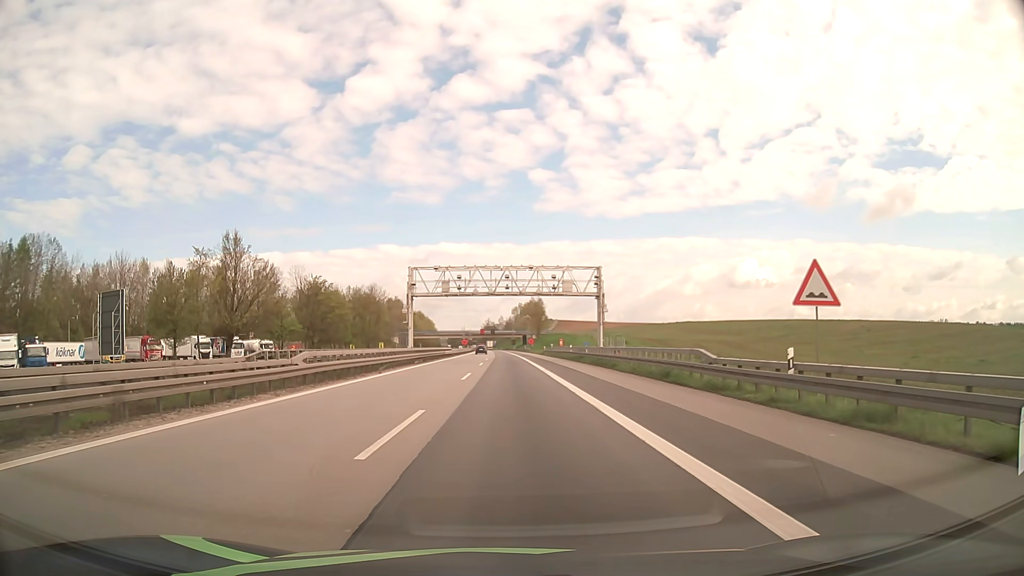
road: motorway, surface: asphalt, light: Day
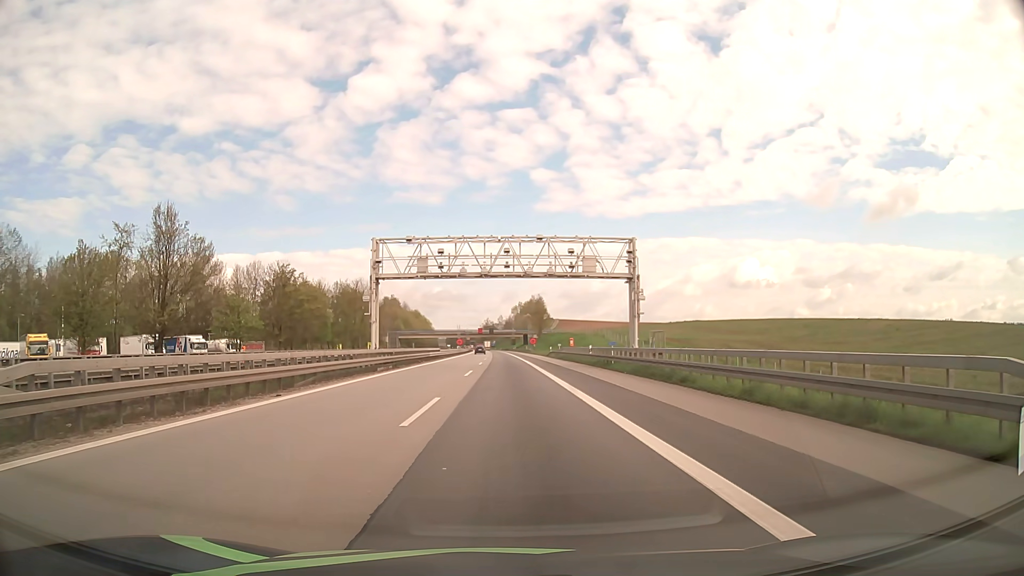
(0.0, +14.8) m; 0°
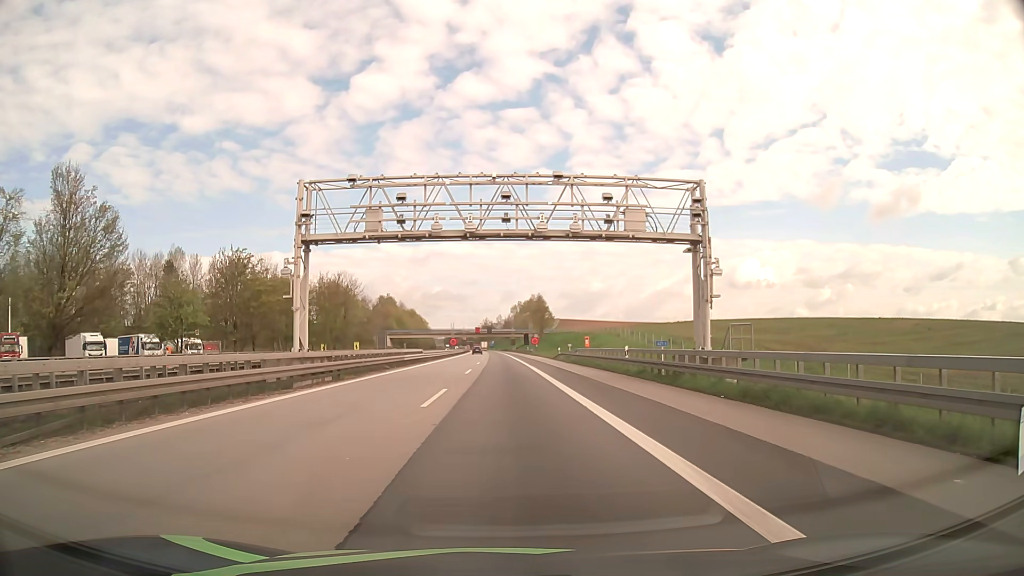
(0.0, +14.6) m; 0°
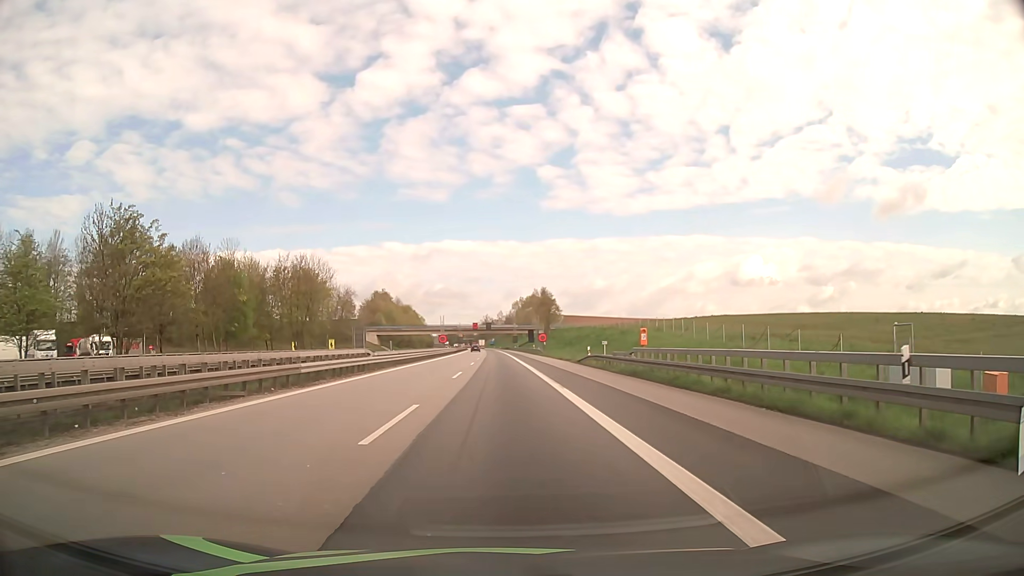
(0.0, +23.8) m; 0°
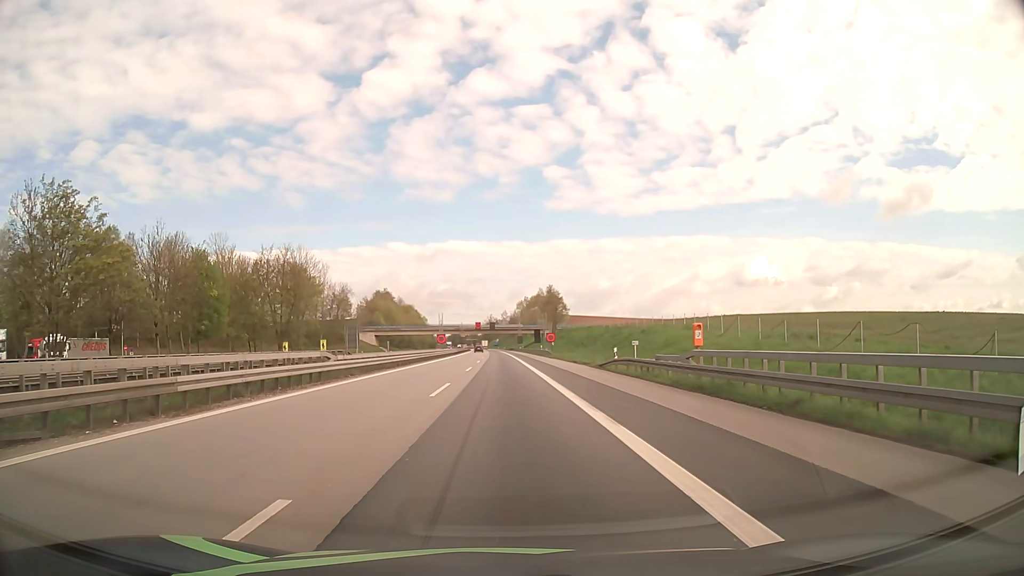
(0.0, +9.3) m; -1°
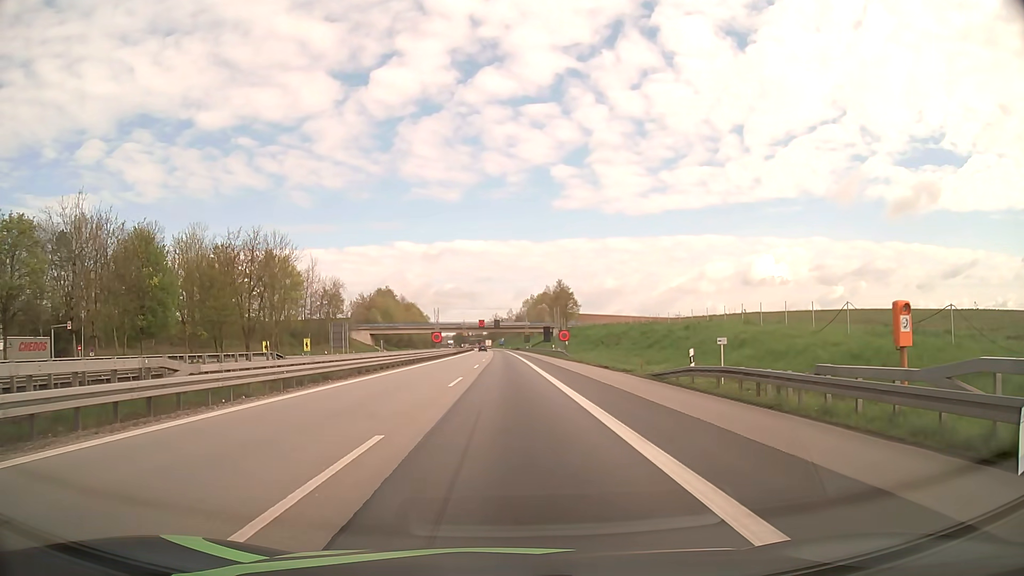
(0.0, +13.9) m; 0°
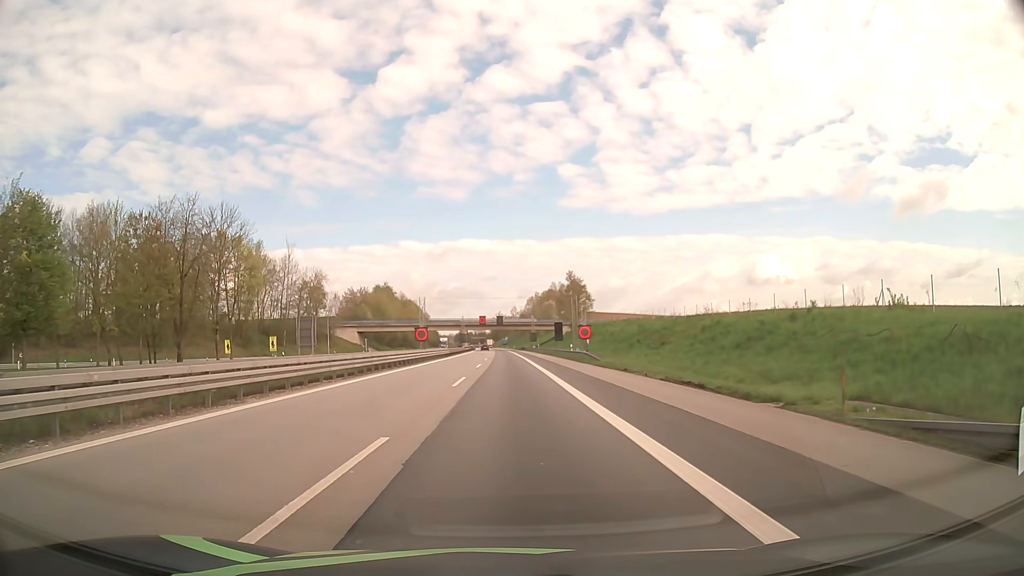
(-0.1, +18.4) m; 0°
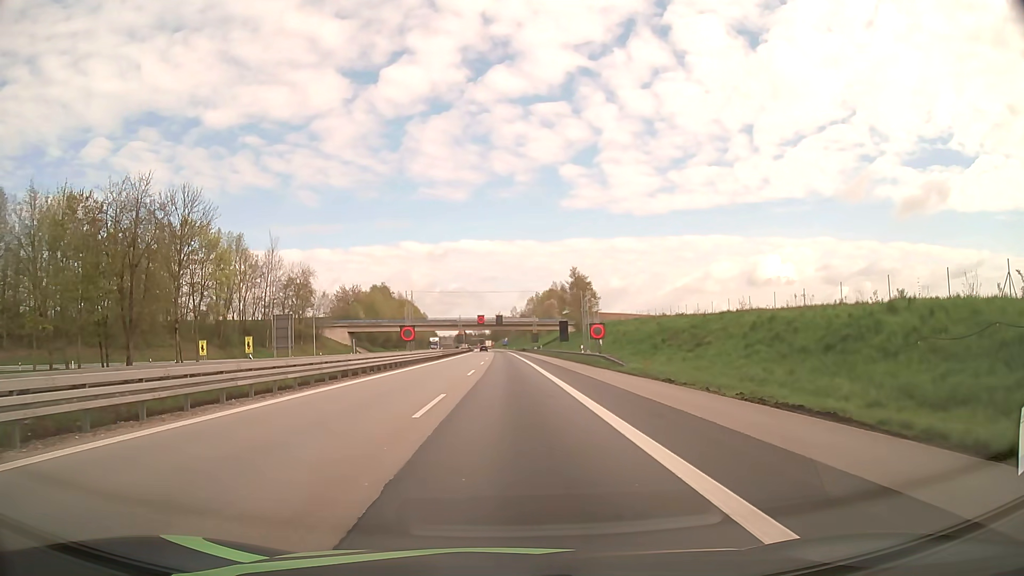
(0.0, +9.2) m; 0°
(0, +10) (0, +20) (0, +30) (0, +40) (0, +50) (0, +60) (0, +70) (0, +80) (0, +90) (0, +100) m
